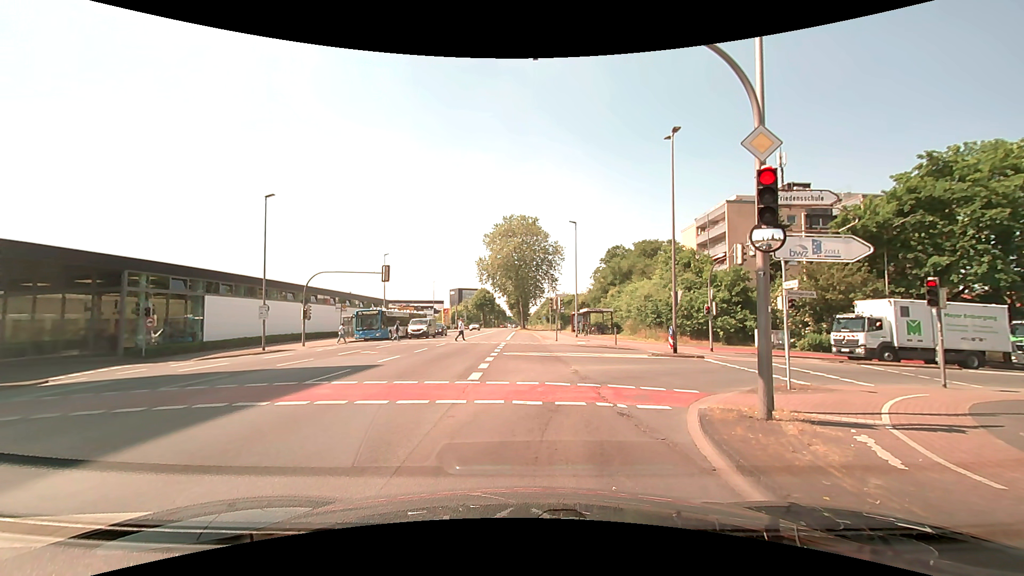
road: secondary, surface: asphalt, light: Day
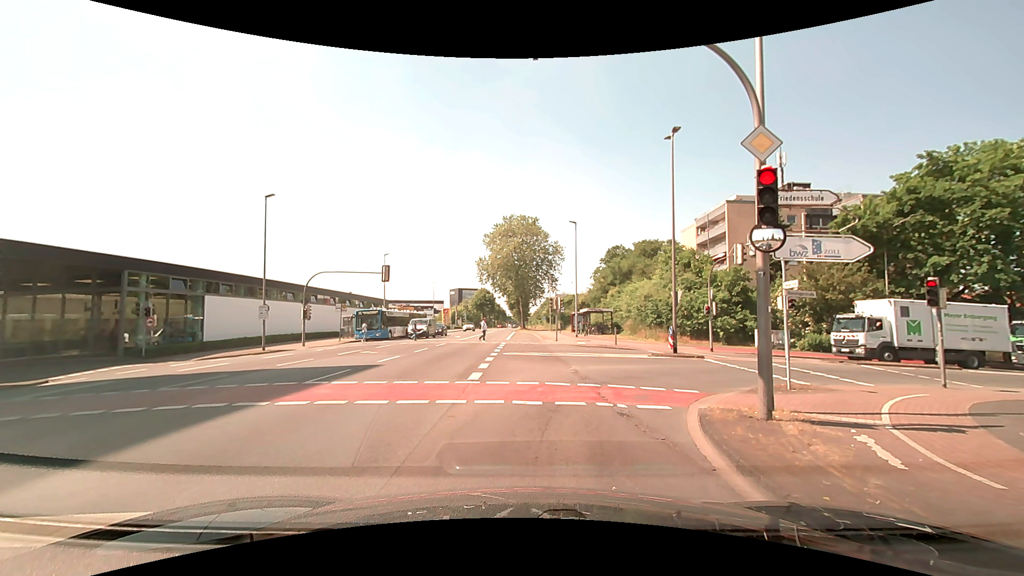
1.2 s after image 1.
(0.0, 0.0) m; 0°
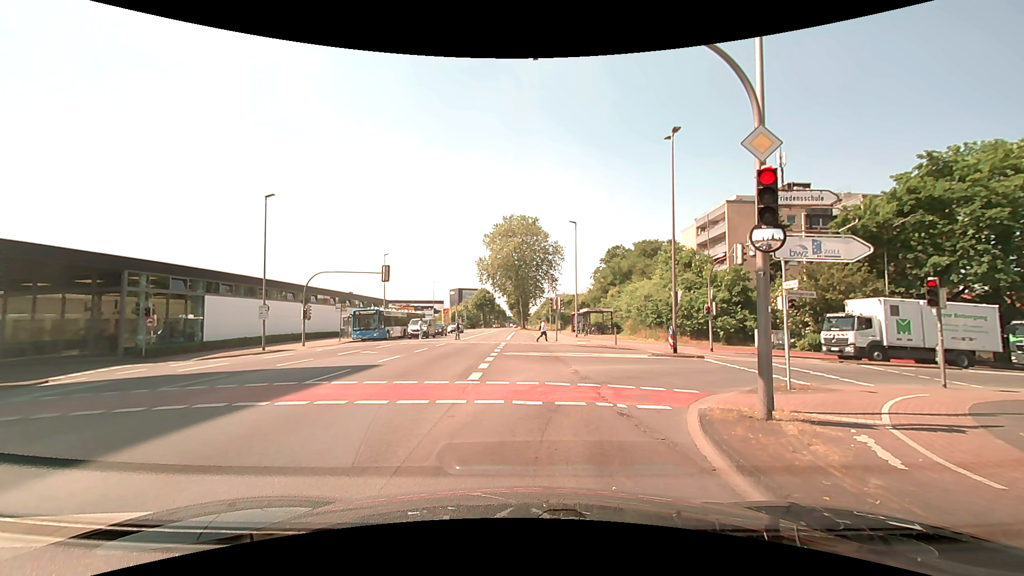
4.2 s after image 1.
(0.0, 0.0) m; 0°
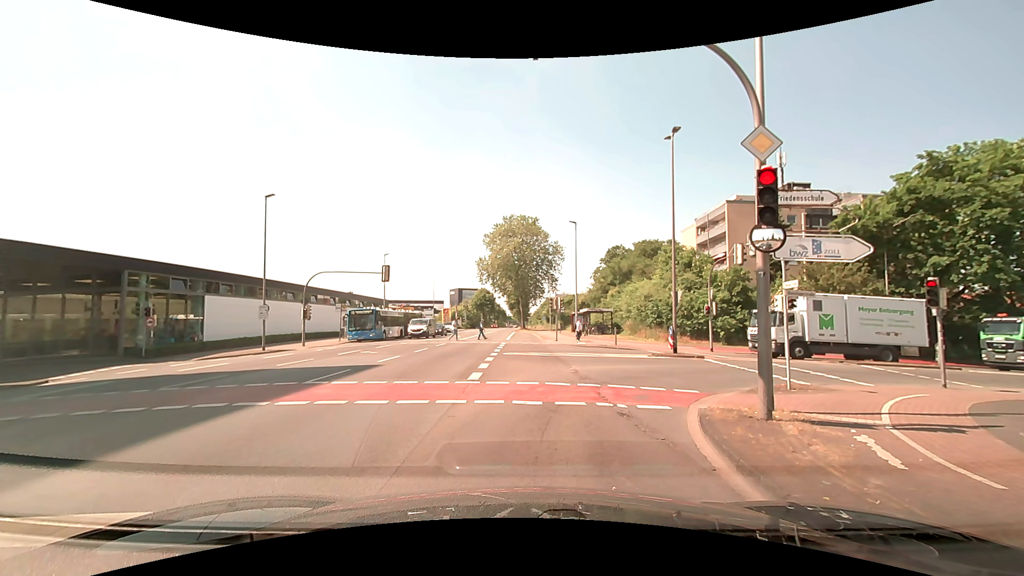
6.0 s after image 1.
(0.0, 0.0) m; 0°
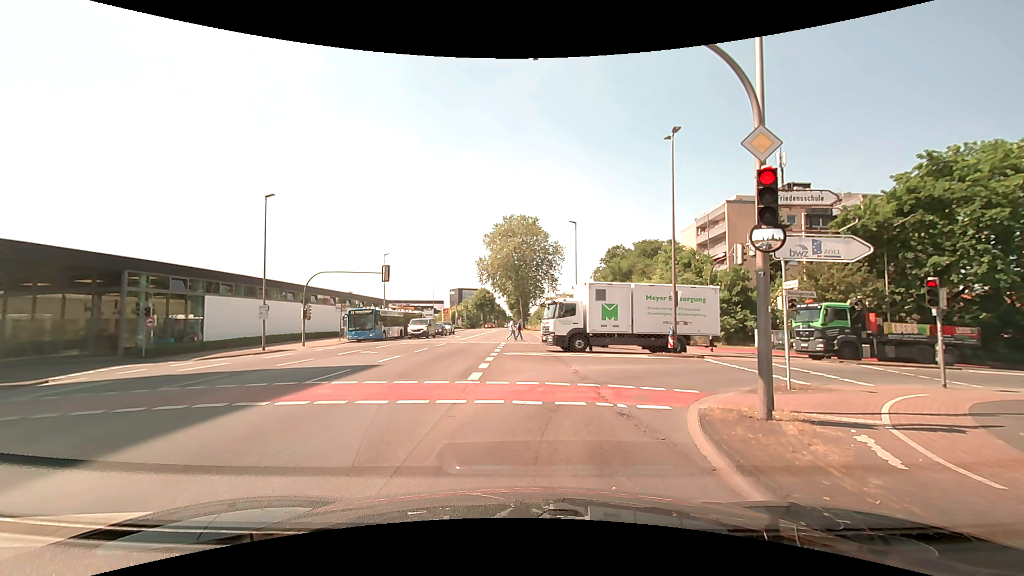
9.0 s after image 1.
(0.0, 0.0) m; 0°
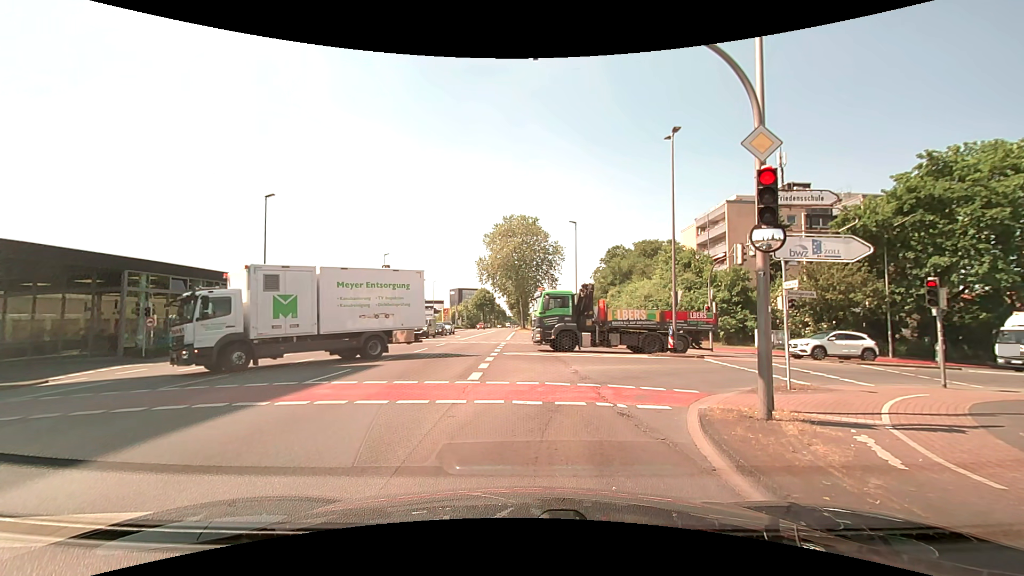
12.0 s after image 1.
(0.0, 0.0) m; 0°
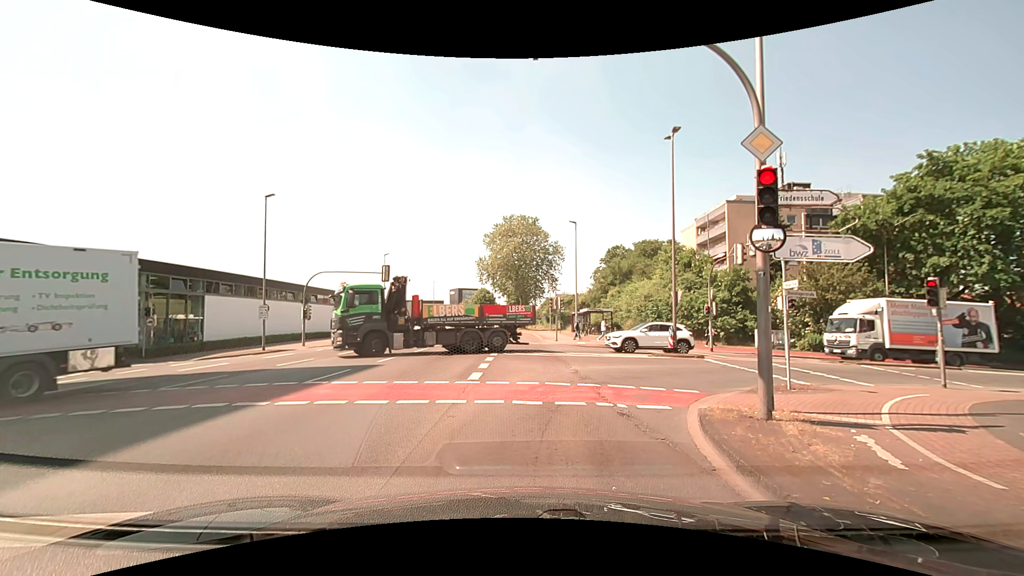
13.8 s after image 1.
(0.0, 0.0) m; 0°
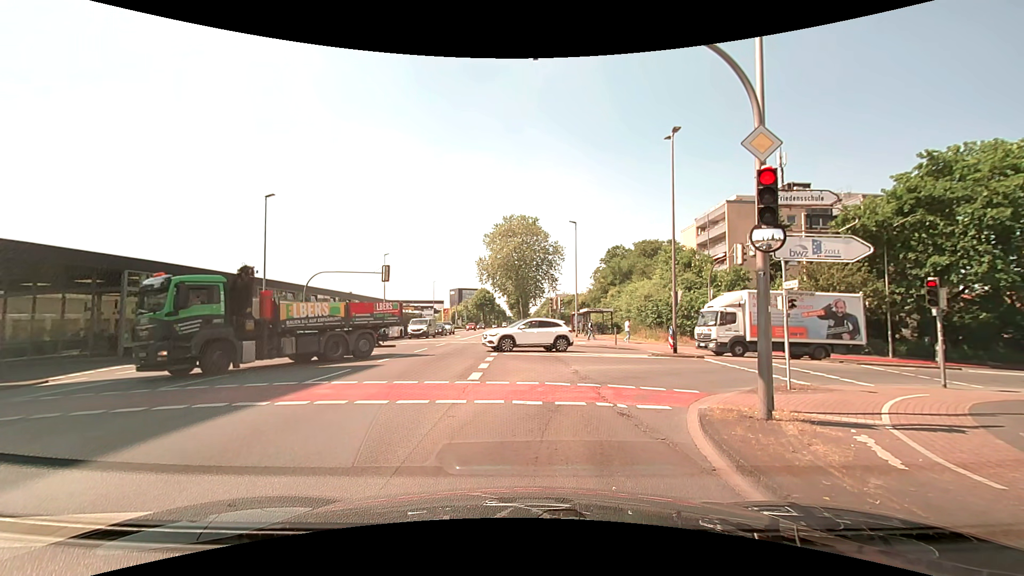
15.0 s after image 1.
(0.0, 0.0) m; 0°
(0, +10) (+4, +19) (+13, +23) (+22, +25) (+32, +27) (+42, +29) (+52, +31) (+61, +34) (+71, +36) (+81, +39) m
